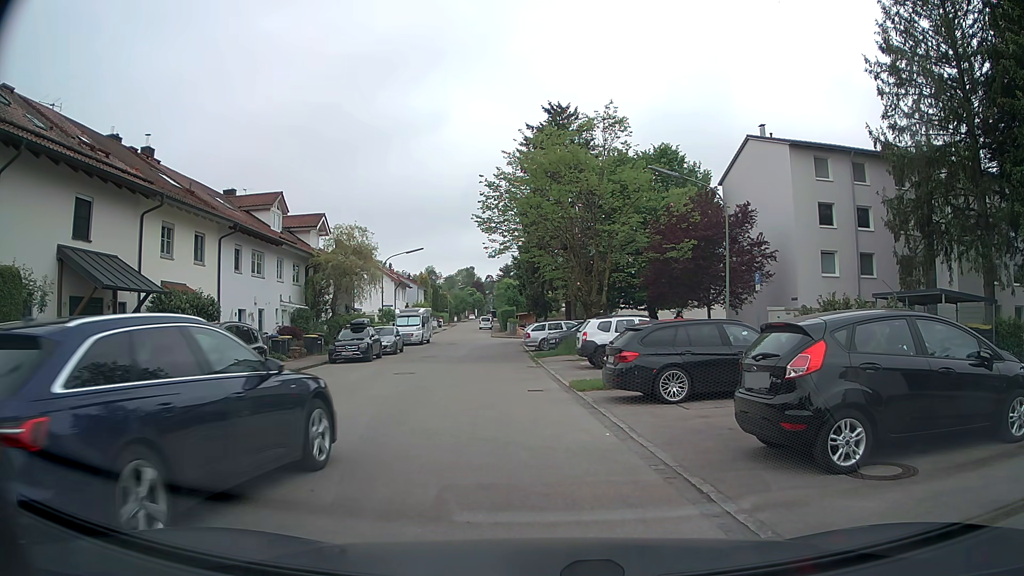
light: Day
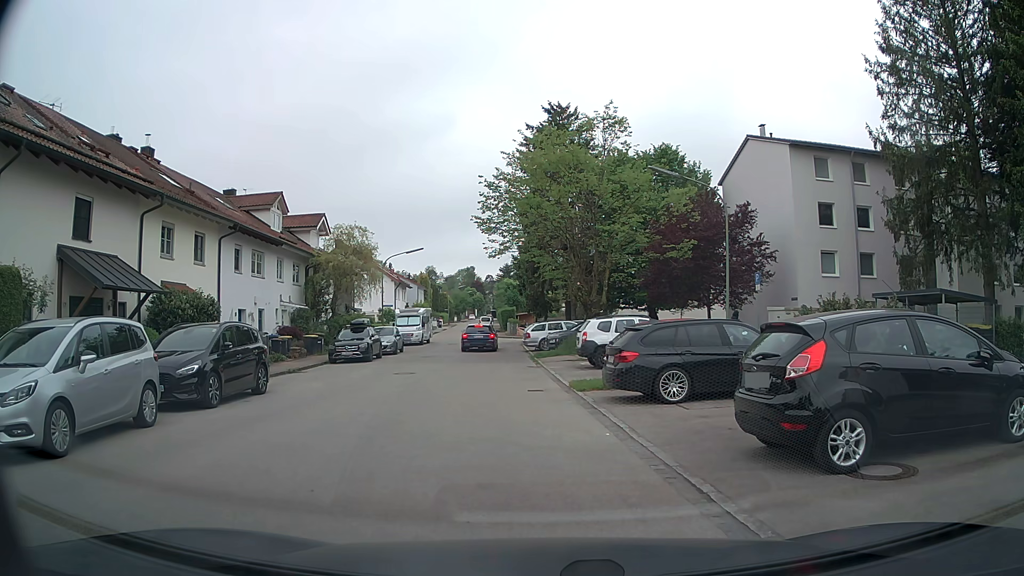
(0.0, 0.0) m; 0°
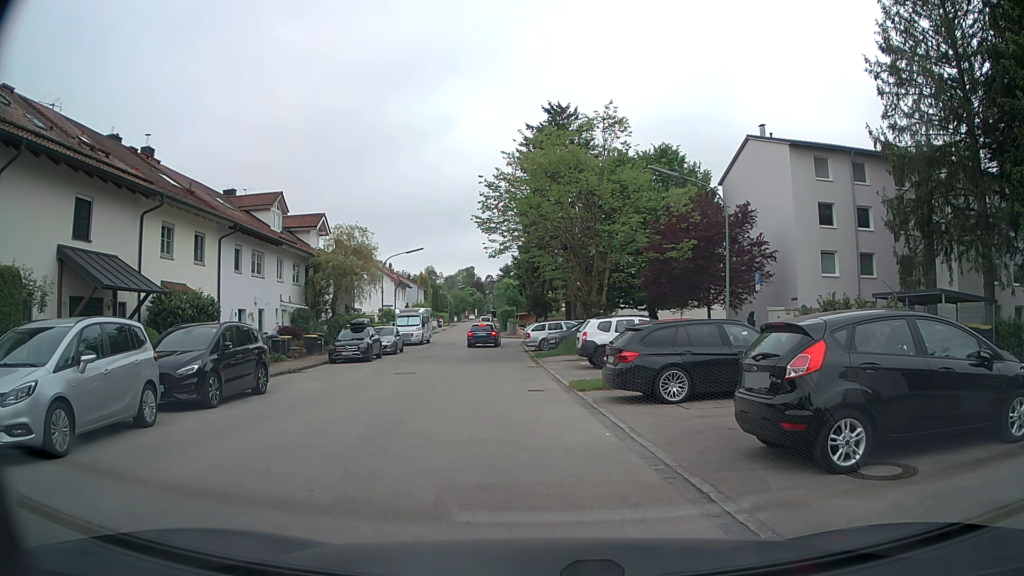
(0.0, 0.0) m; 0°
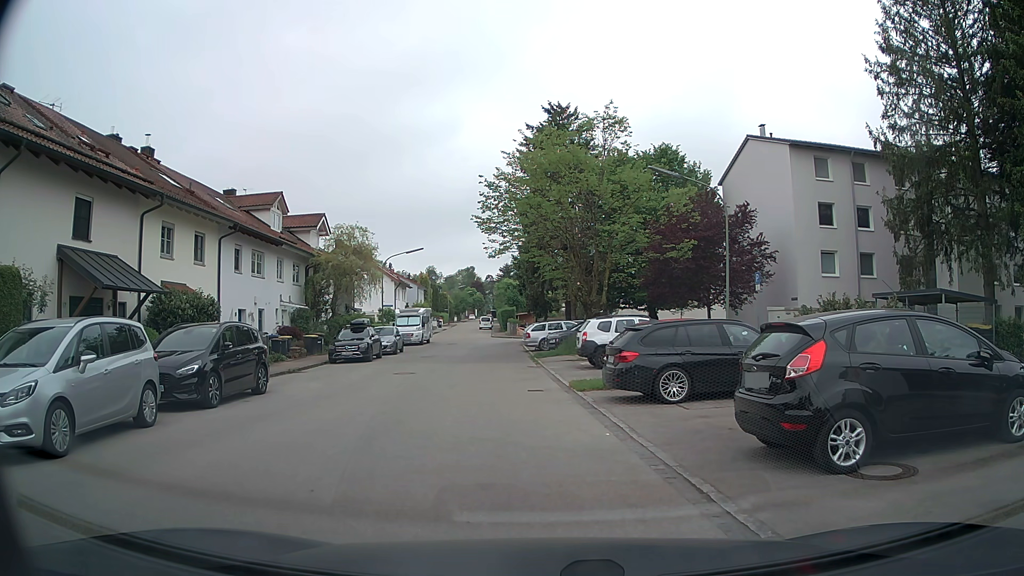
(0.0, 0.0) m; 0°
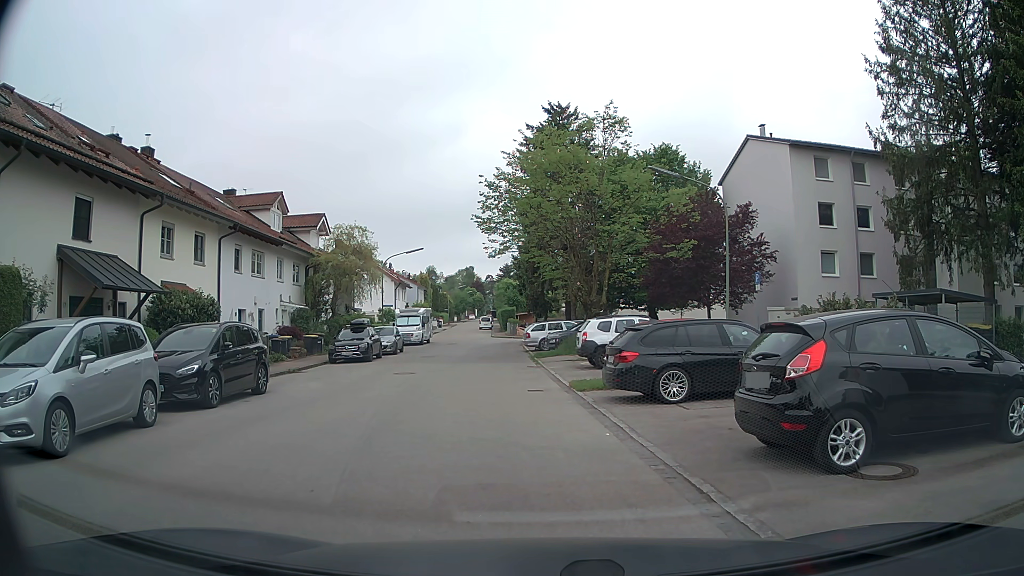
(0.0, 0.0) m; 0°
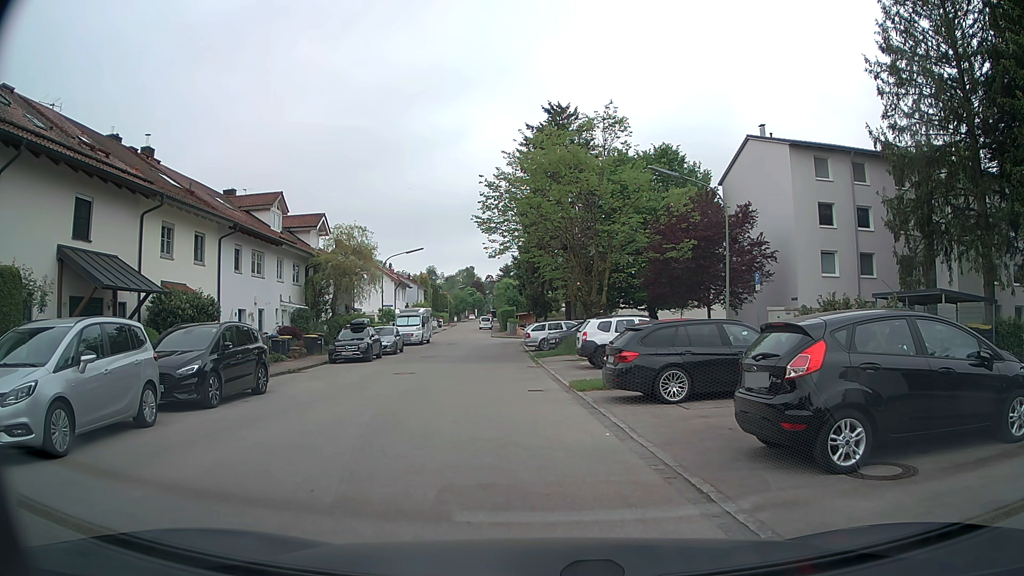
(0.0, 0.0) m; 0°
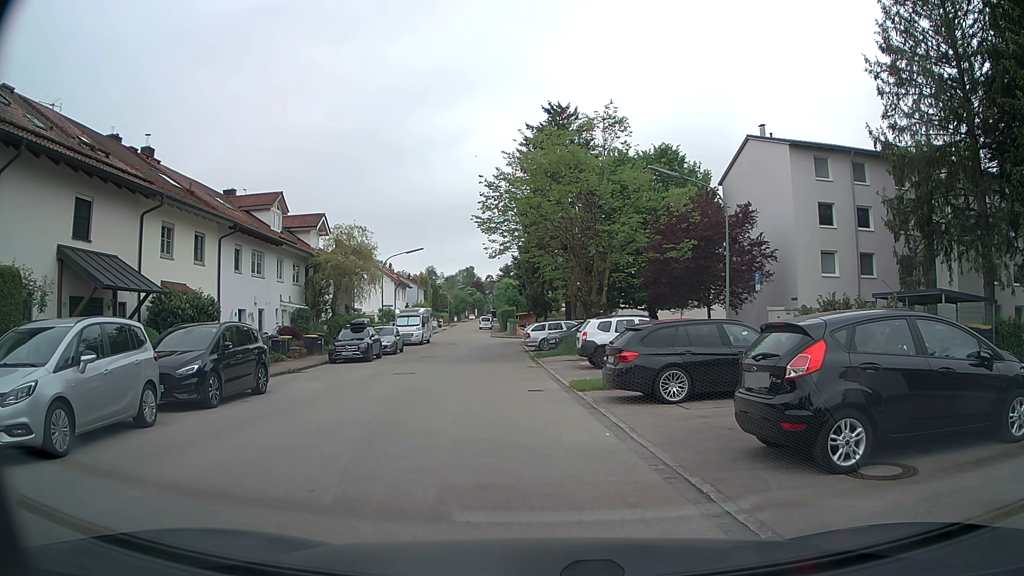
(0.0, 0.0) m; 0°
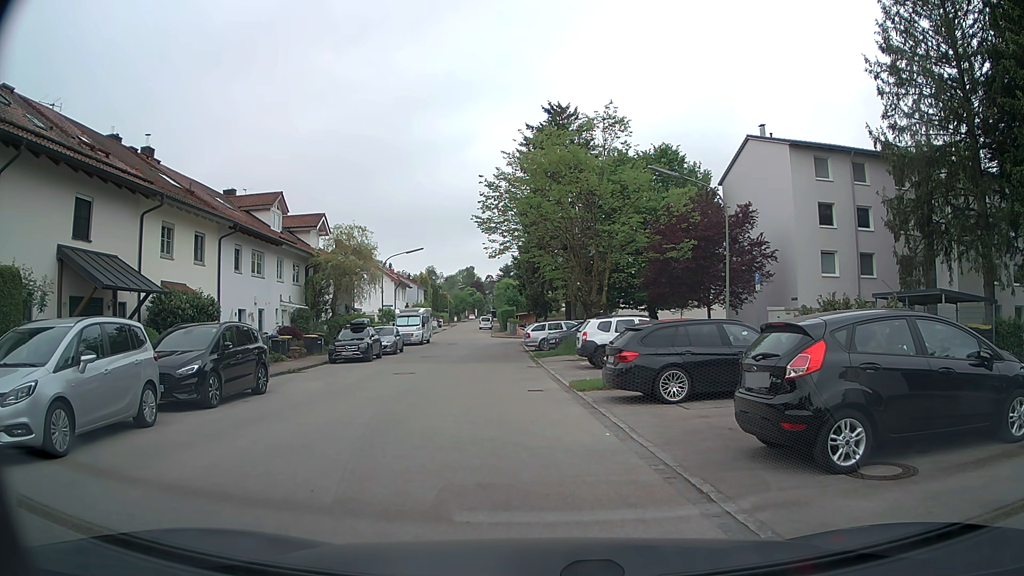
(0.0, 0.0) m; 0°
